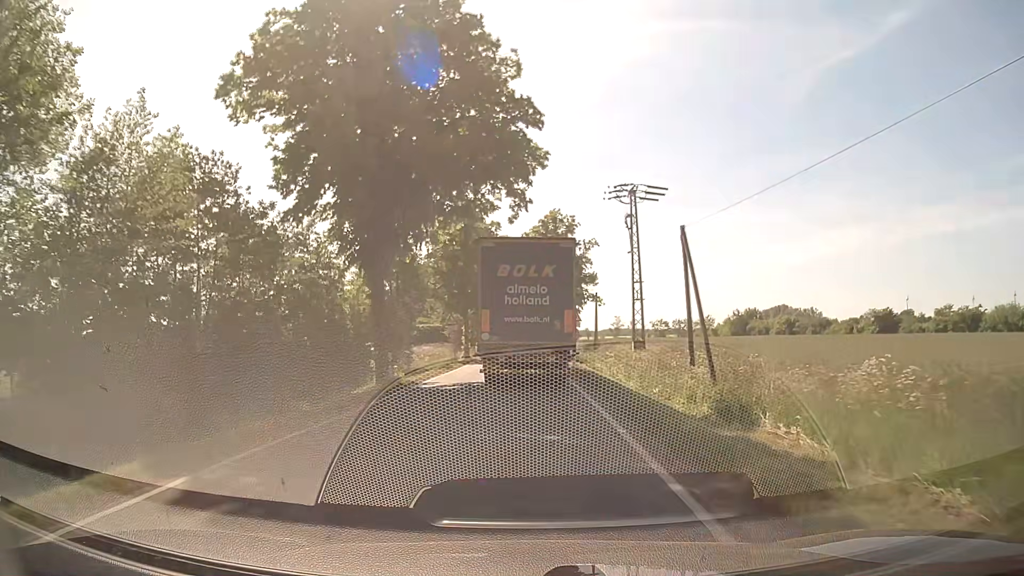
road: tertiary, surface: asphalt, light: Day
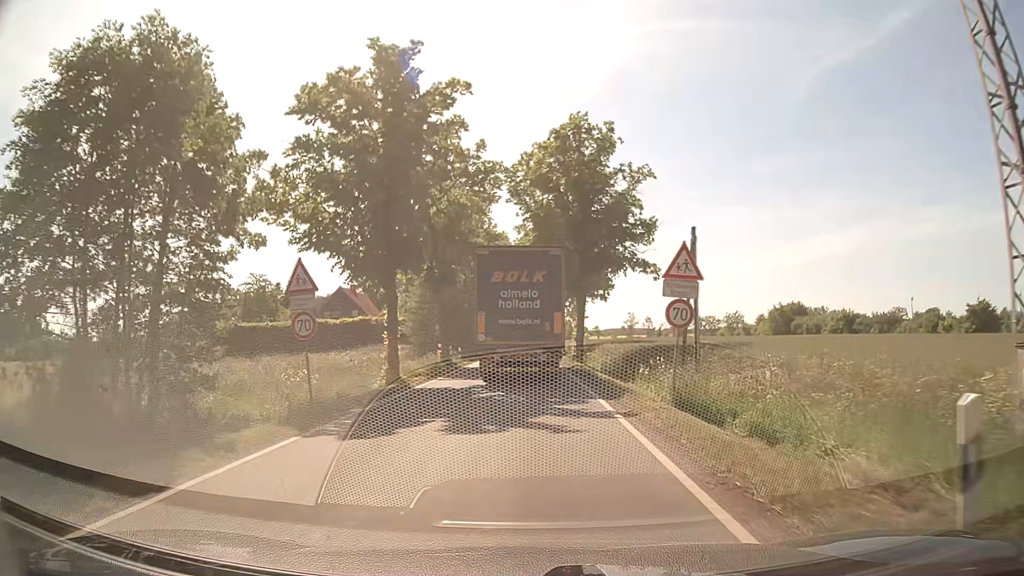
(+0.1, +29.8) m; -1°
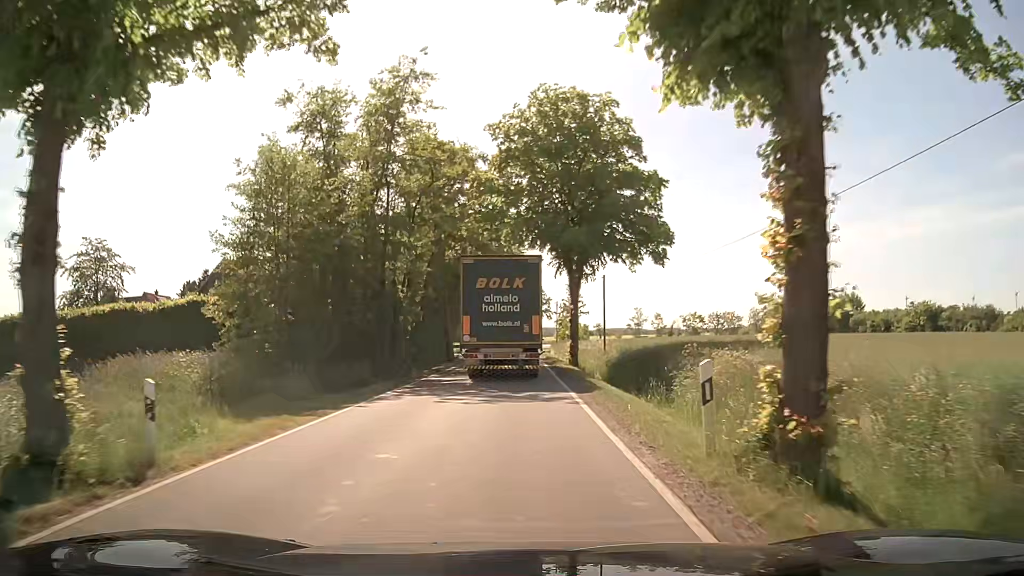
(+1.0, +32.8) m; +2°
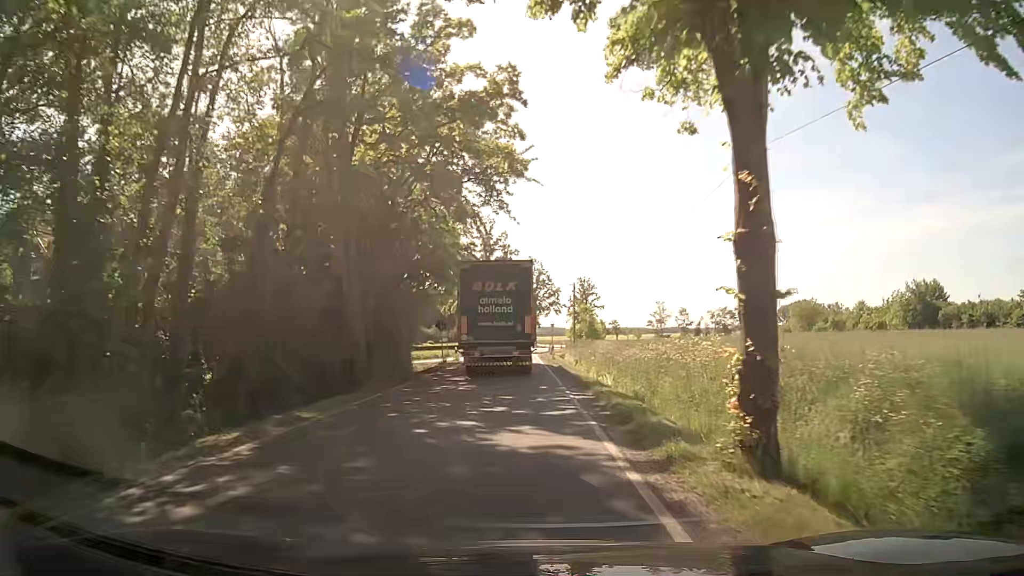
(0.0, +27.6) m; 0°
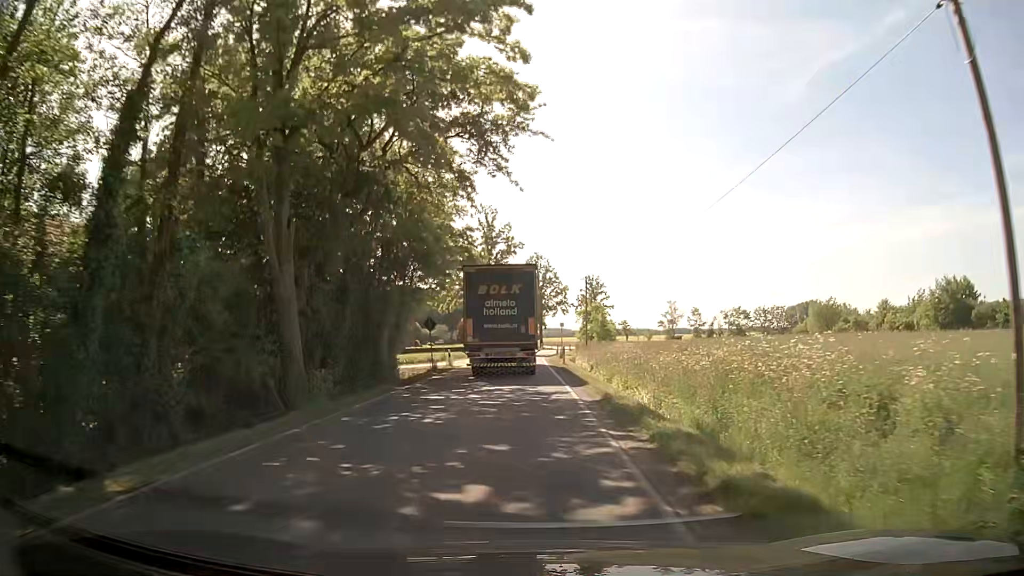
(0.0, +7.0) m; 0°
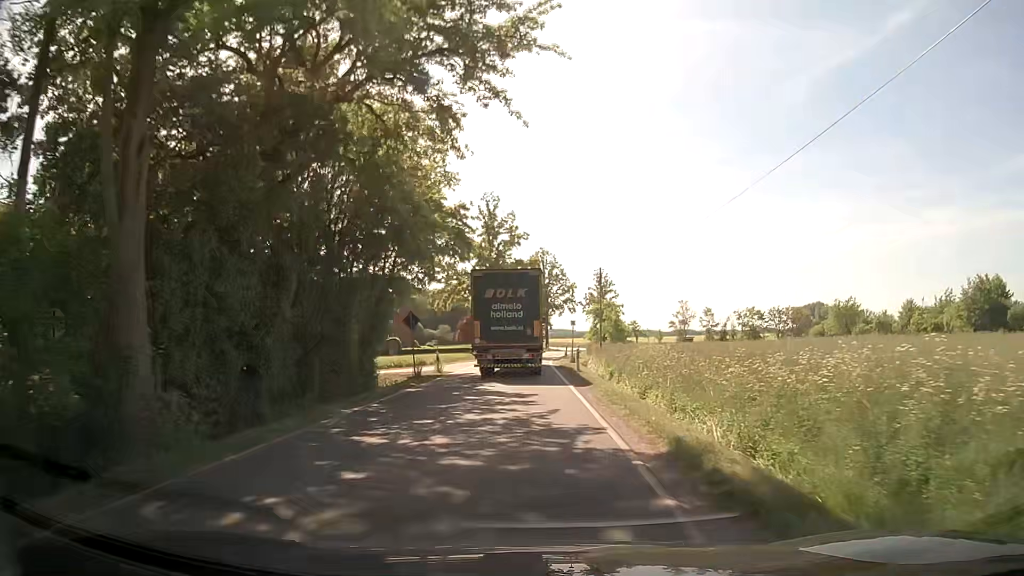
(0.0, +7.0) m; -1°
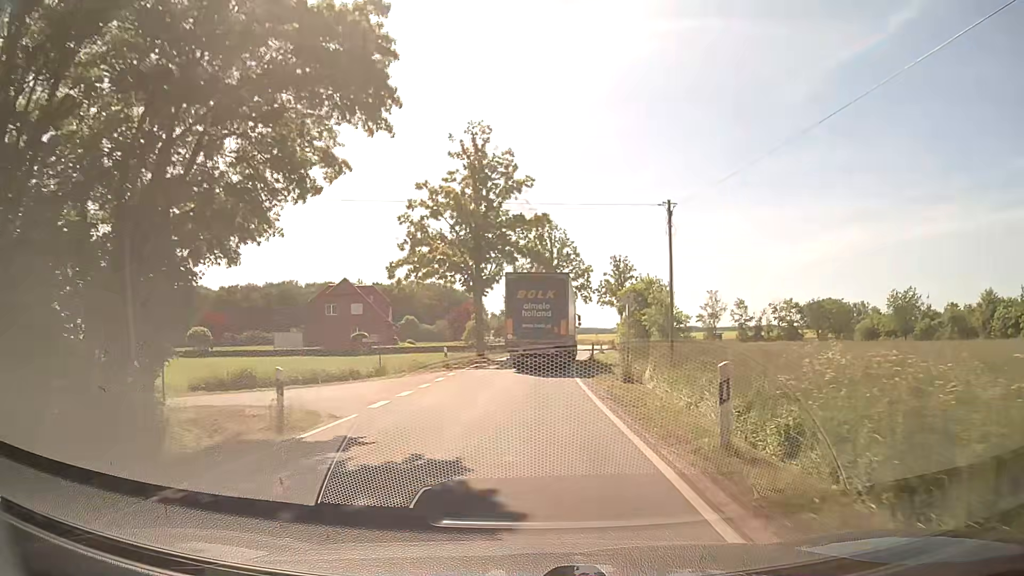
(0.0, +21.5) m; 0°
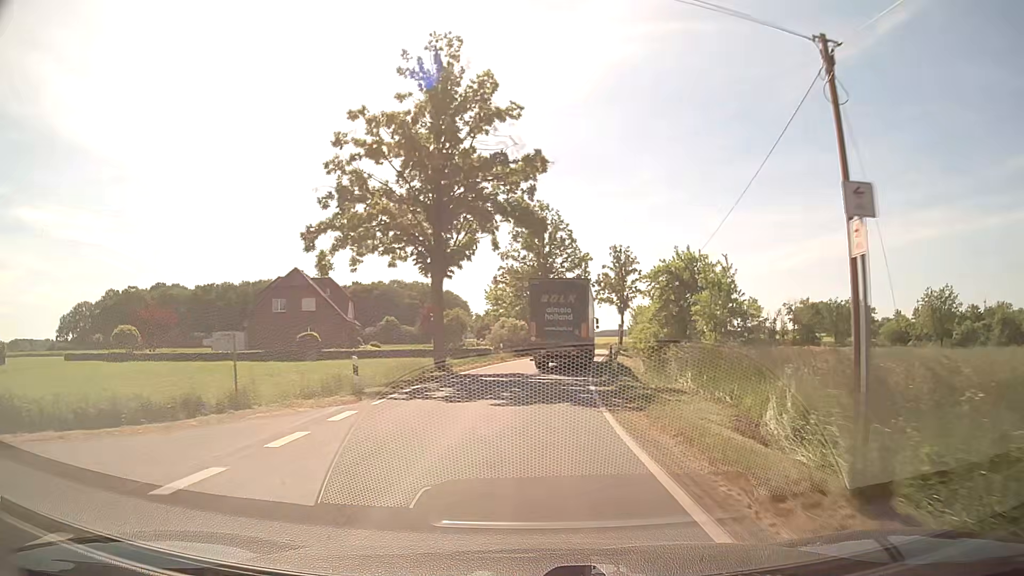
(+0.1, +14.6) m; 0°
